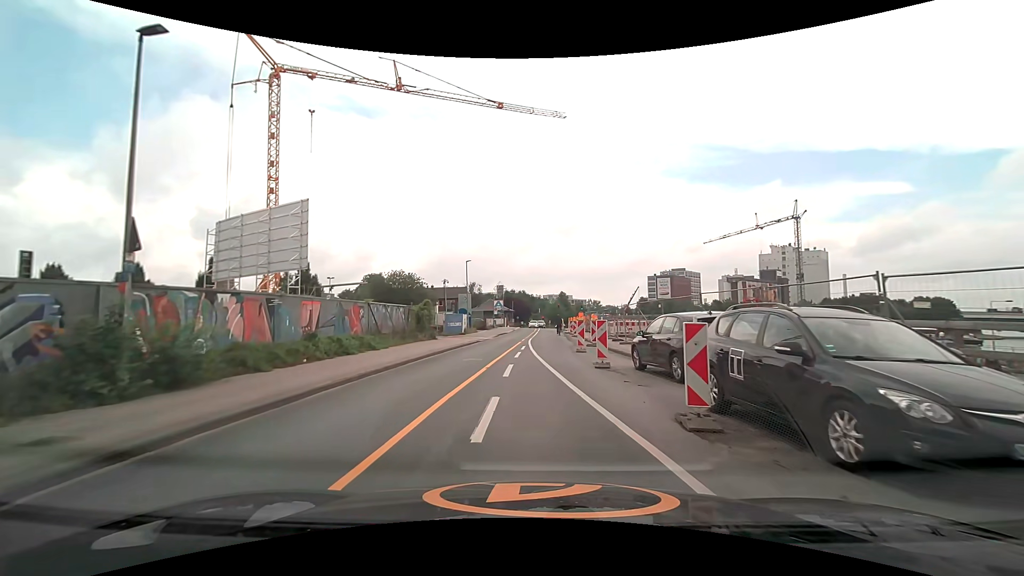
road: unclassified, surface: asphalt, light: Day
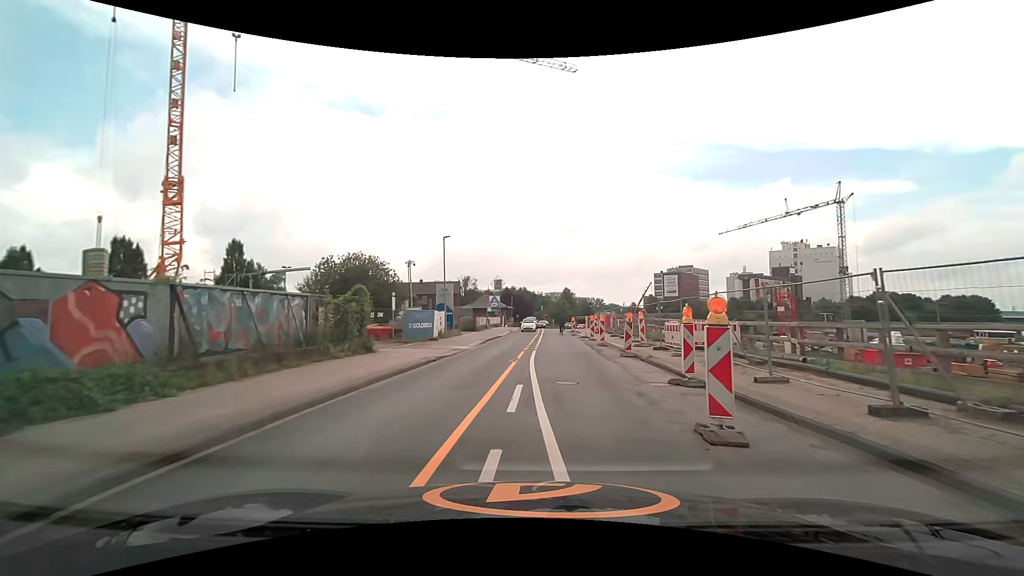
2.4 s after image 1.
(-0.1, +15.2) m; 0°
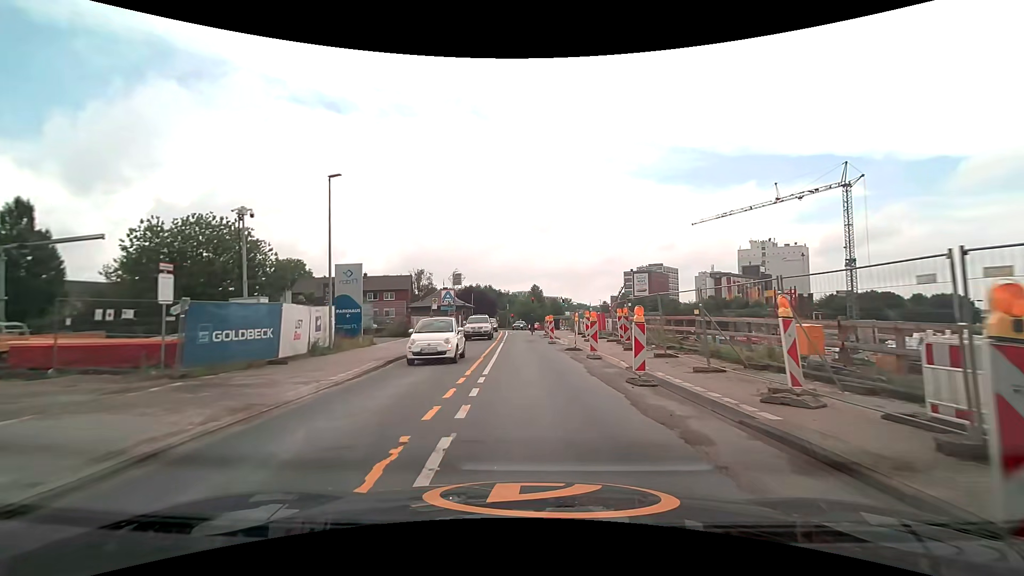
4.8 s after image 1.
(+0.6, +16.3) m; +5°
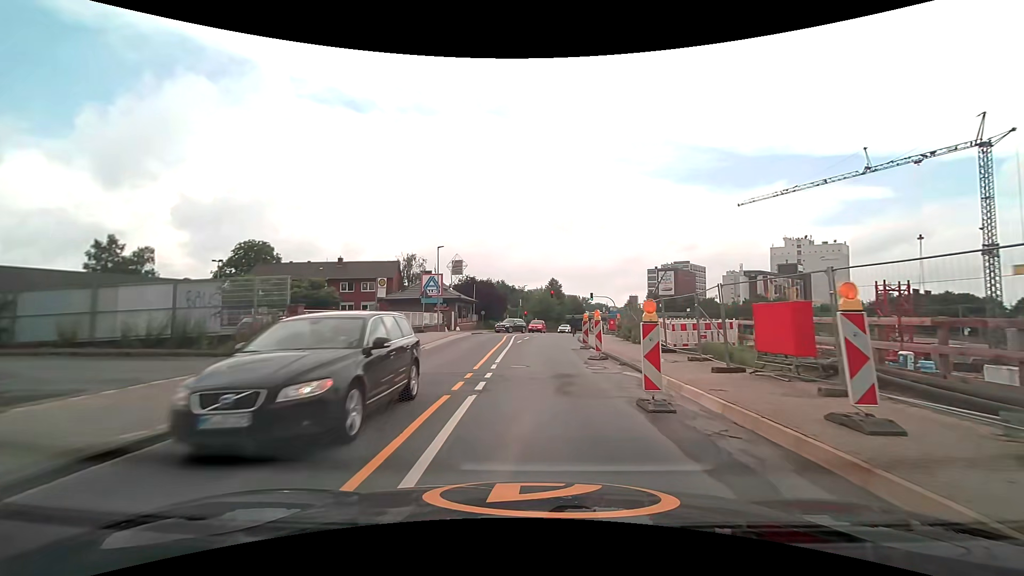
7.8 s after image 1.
(-0.7, +21.4) m; -3°
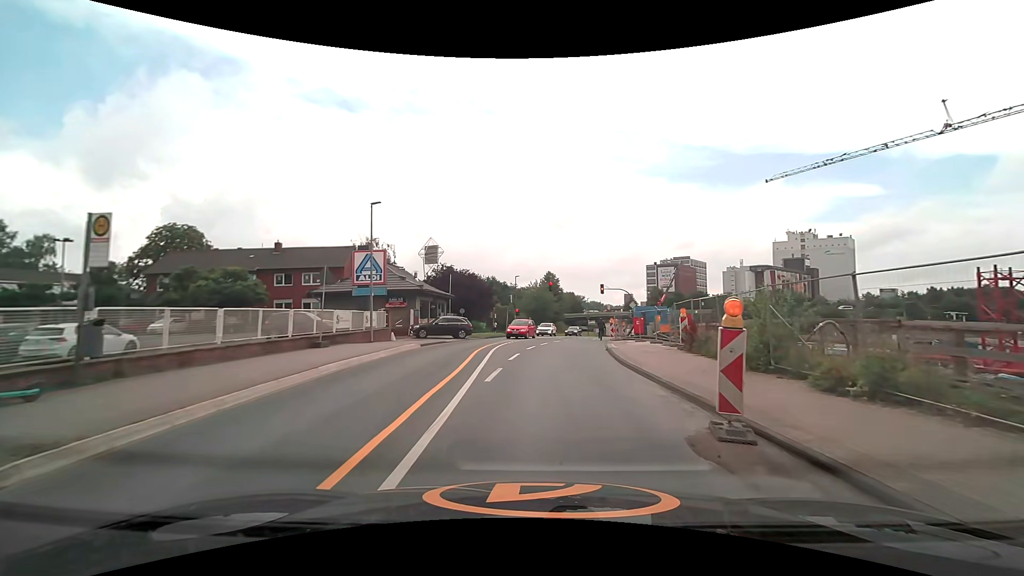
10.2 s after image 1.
(0.0, +17.1) m; +1°
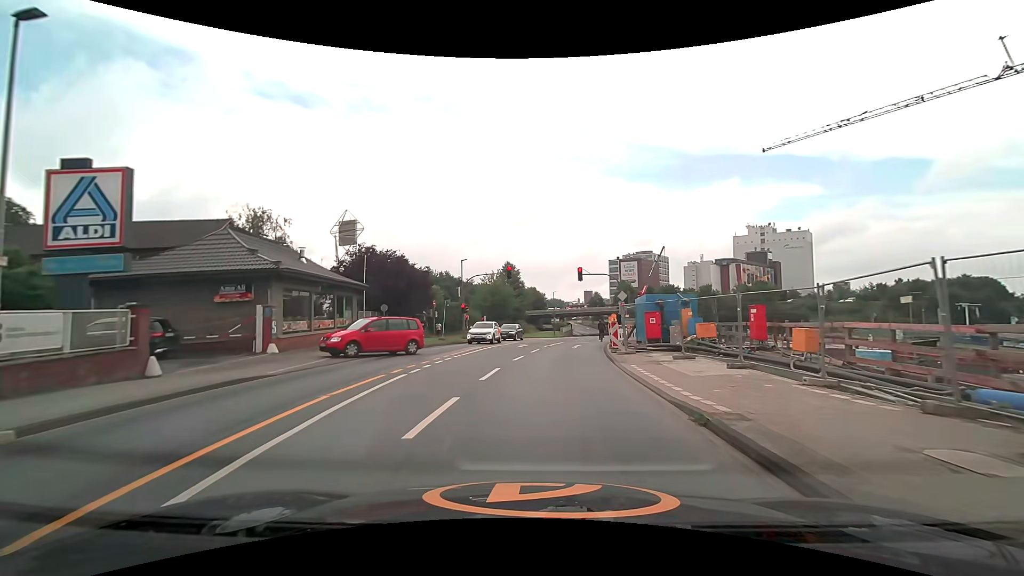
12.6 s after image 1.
(+0.7, +16.9) m; +5°
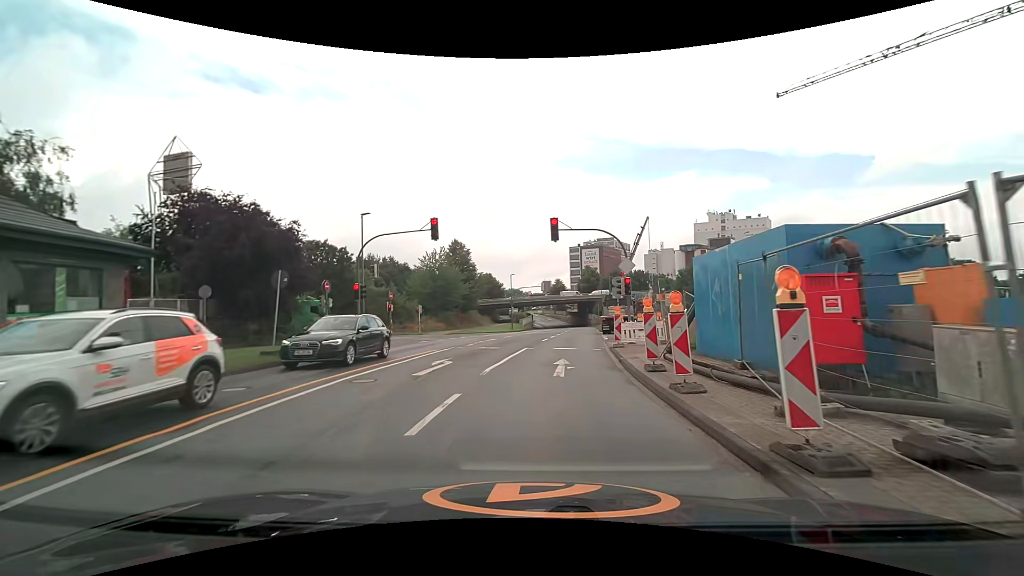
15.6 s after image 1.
(+0.6, +17.5) m; +4°
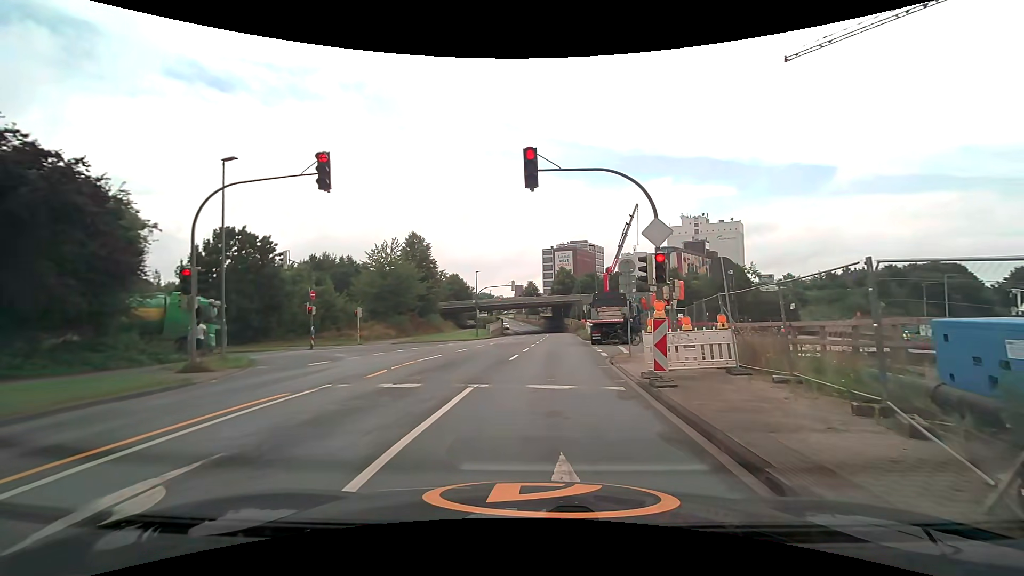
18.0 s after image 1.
(+0.3, +10.5) m; +3°
